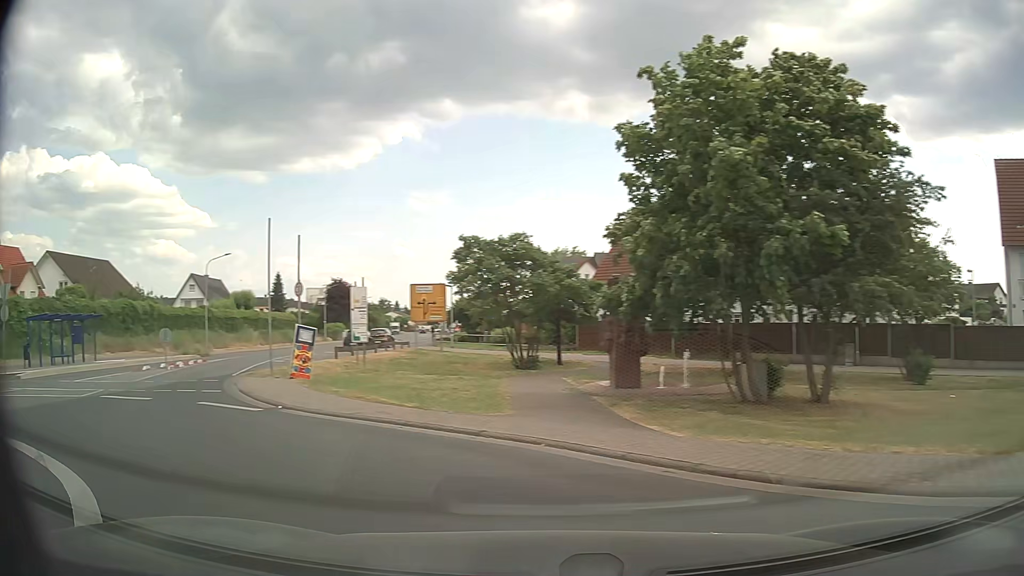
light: Day
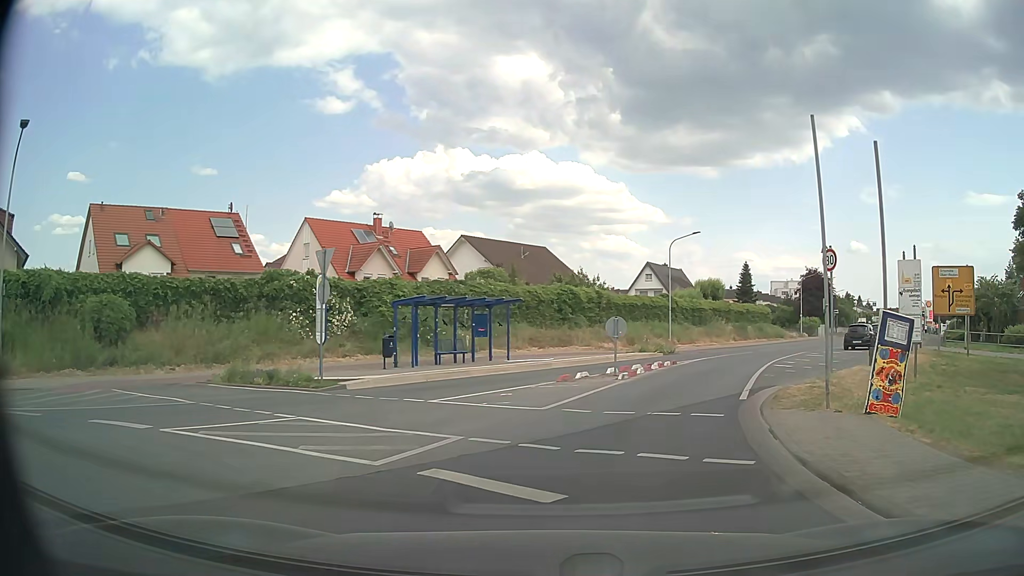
(-4.0, +8.5) m; -39°
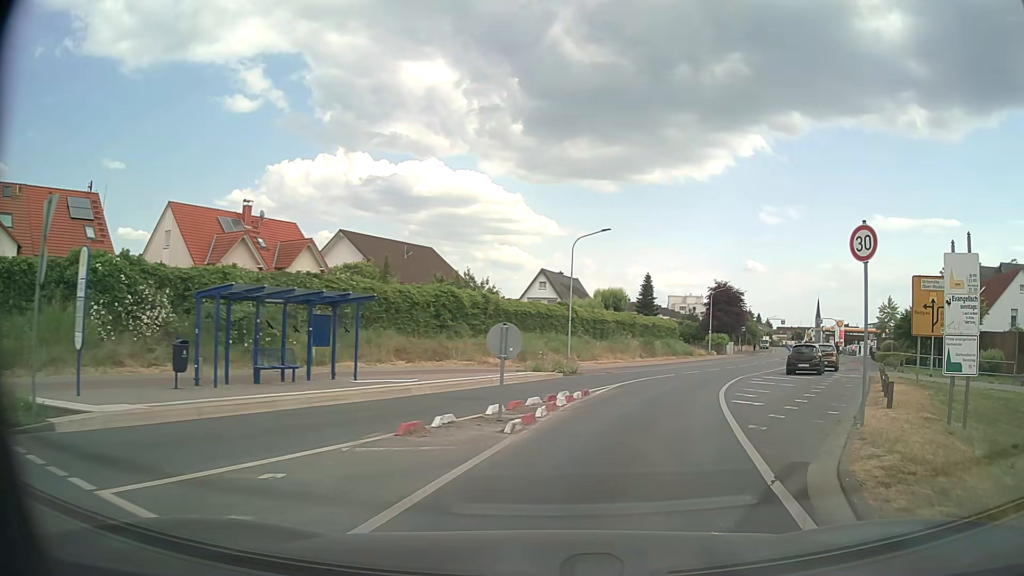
(+0.5, +7.4) m; +9°
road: tertiary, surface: asphalt
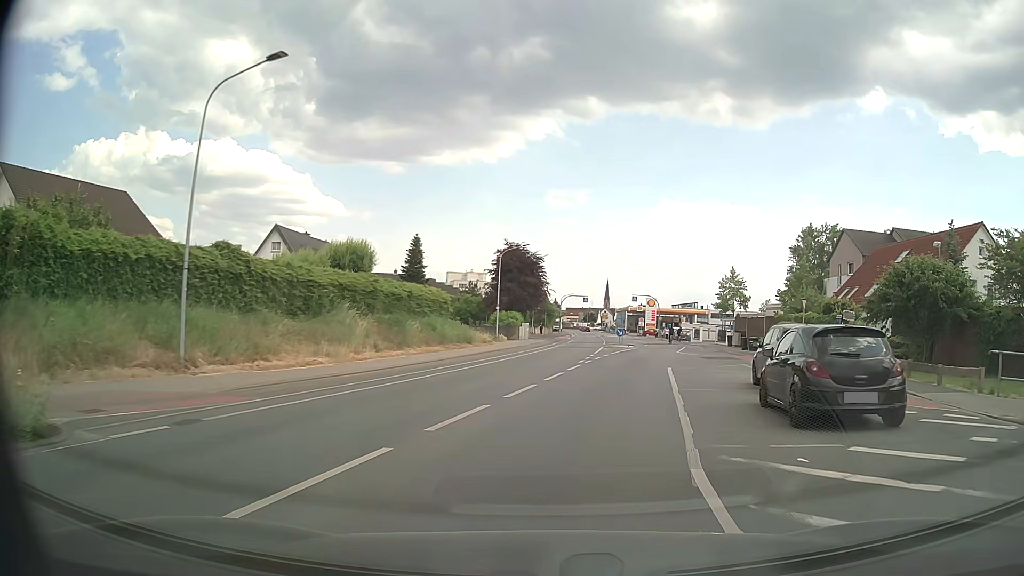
(+4.7, +22.8) m; +18°
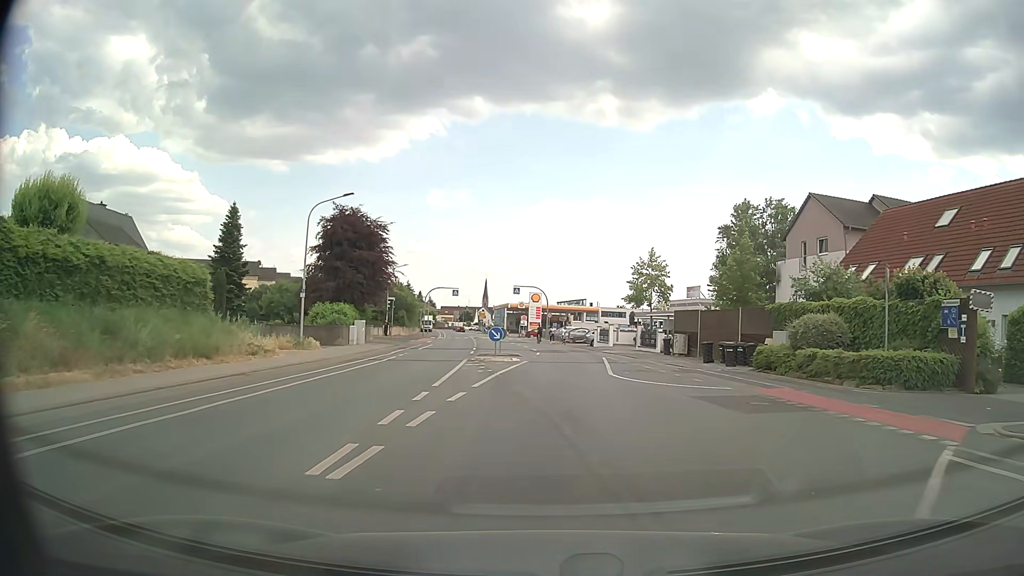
(+2.2, +20.6) m; +10°
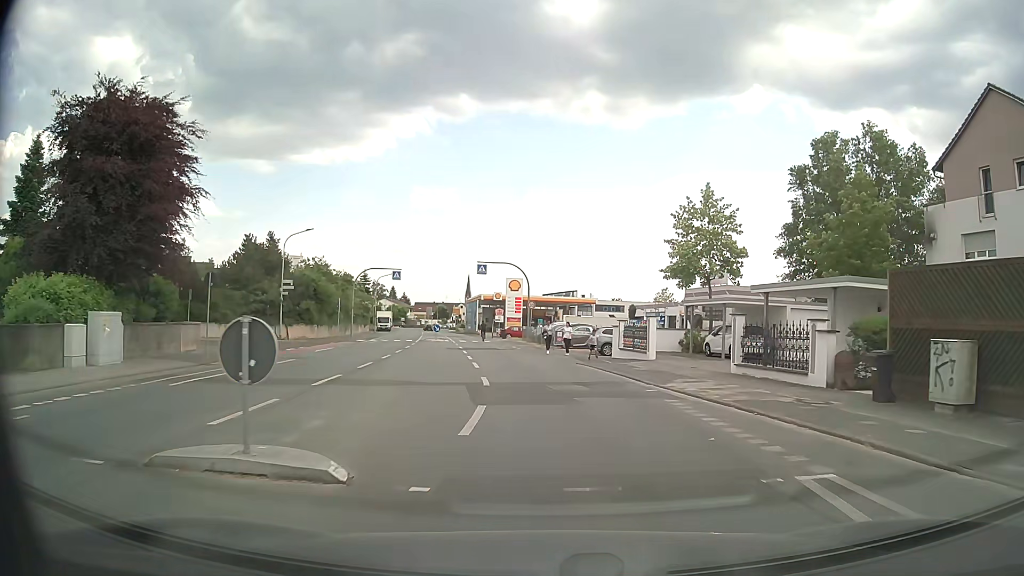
(+0.6, +26.7) m; +1°
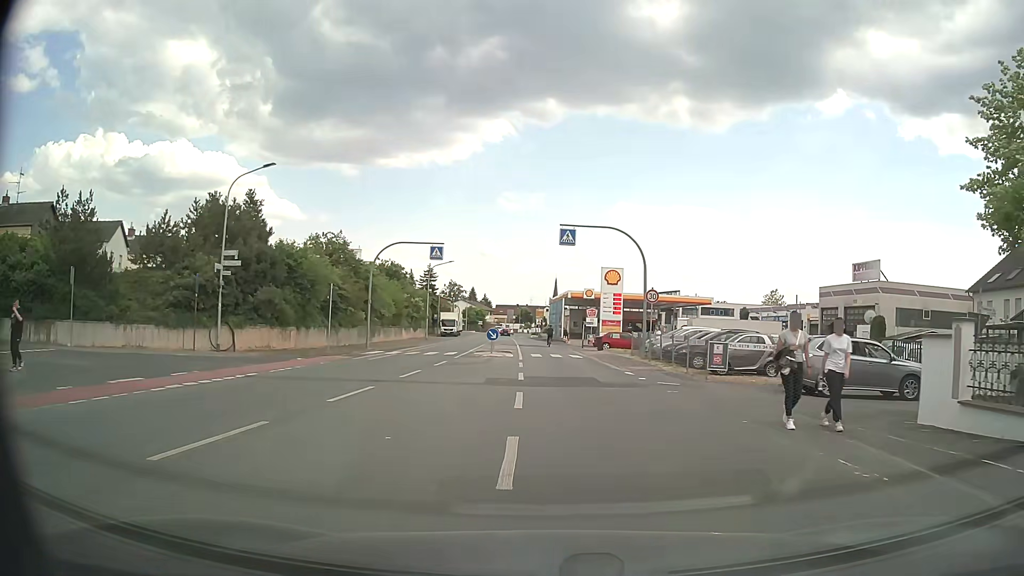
(-1.4, +21.0) m; -7°
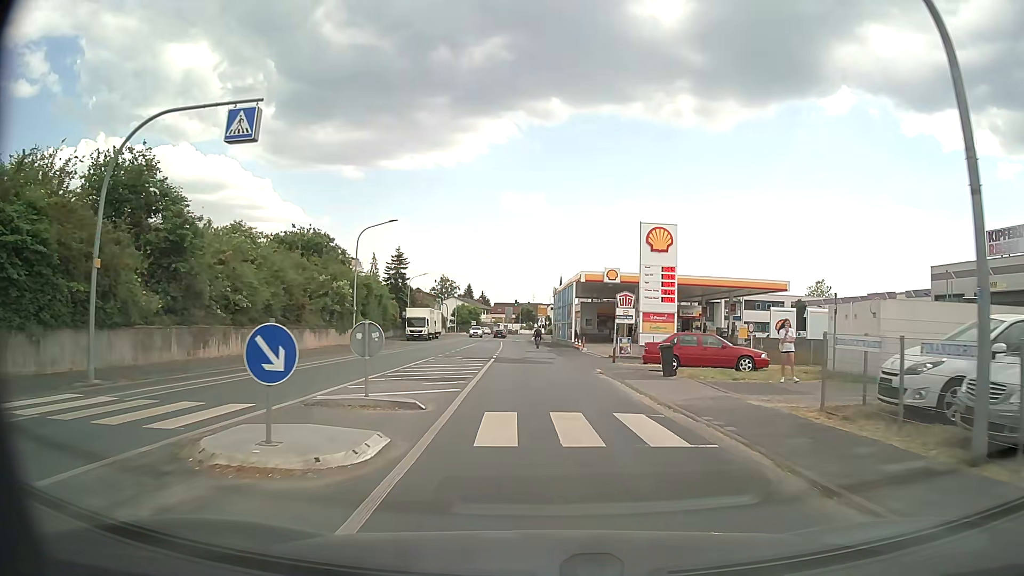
(+0.2, +25.9) m; -1°
(0, +10) (0, +20) (-1, +30) (-1, +40) (-1, +50) (-2, +60) (-3, +70) (-3, +80) (-4, +90) (-5, +100) m
